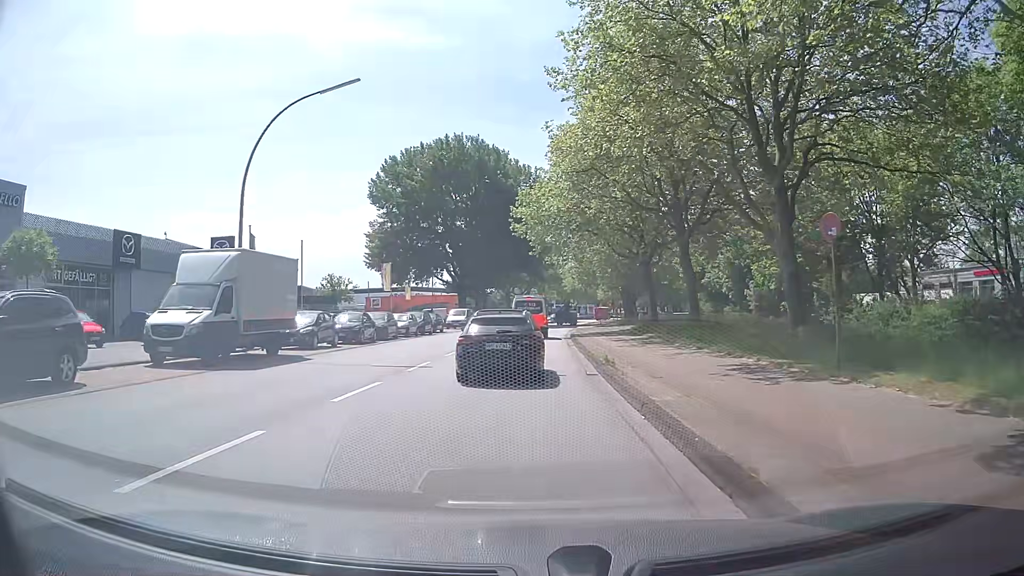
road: secondary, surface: asphalt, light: Day
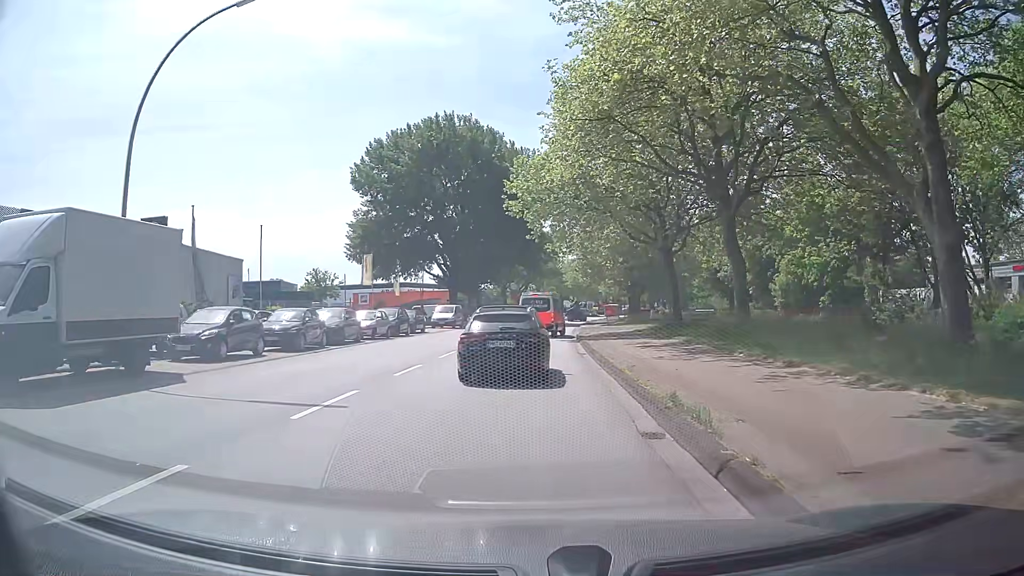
(-0.1, +8.0) m; -1°
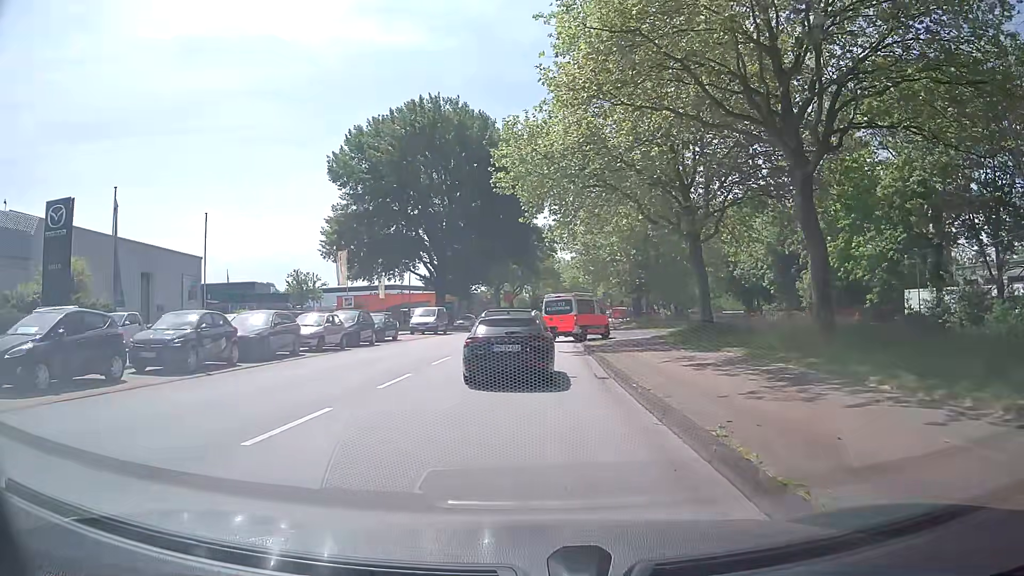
(+0.1, +7.7) m; +1°
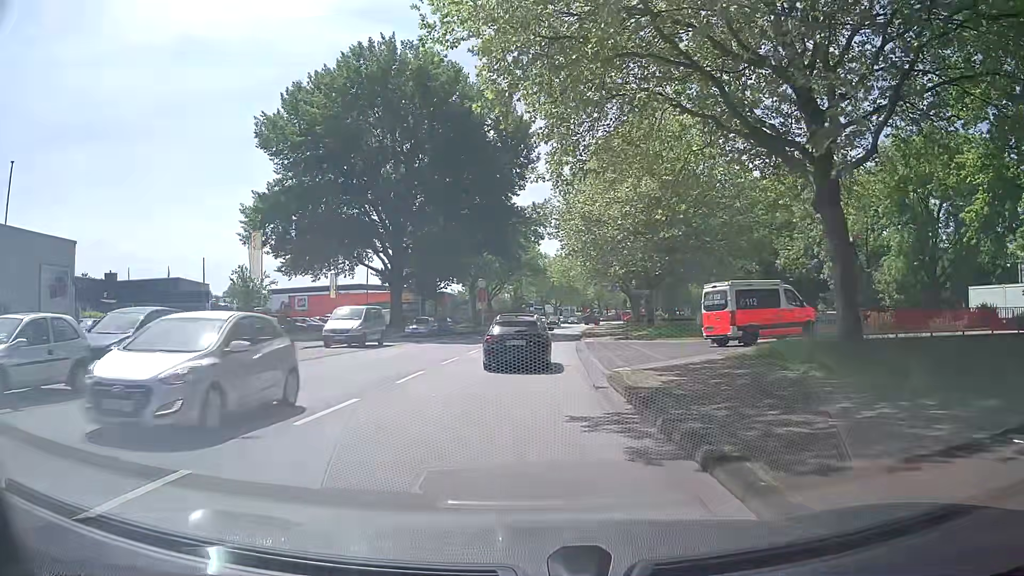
(+0.2, +16.4) m; +1°
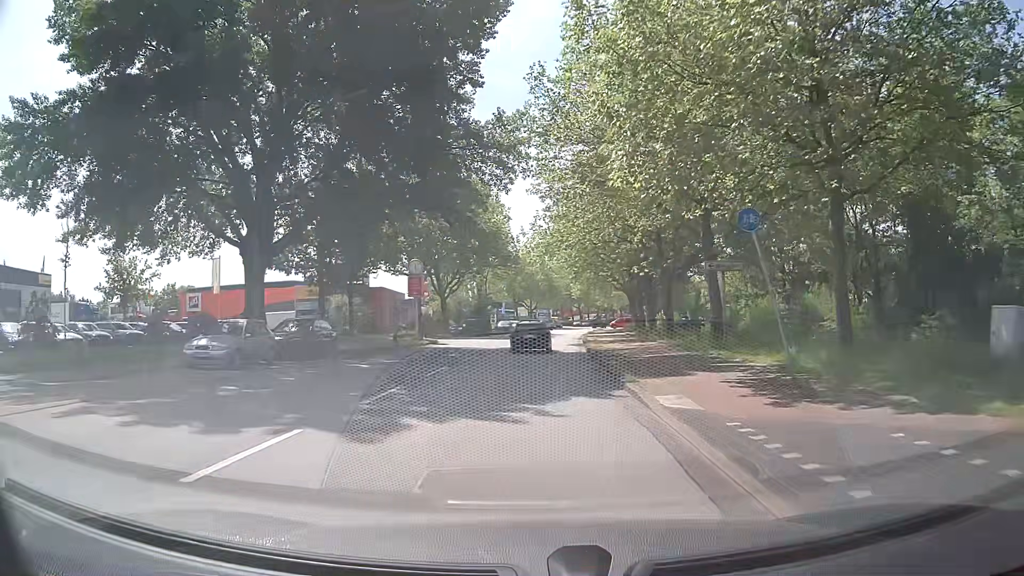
(+0.6, +27.7) m; +2°
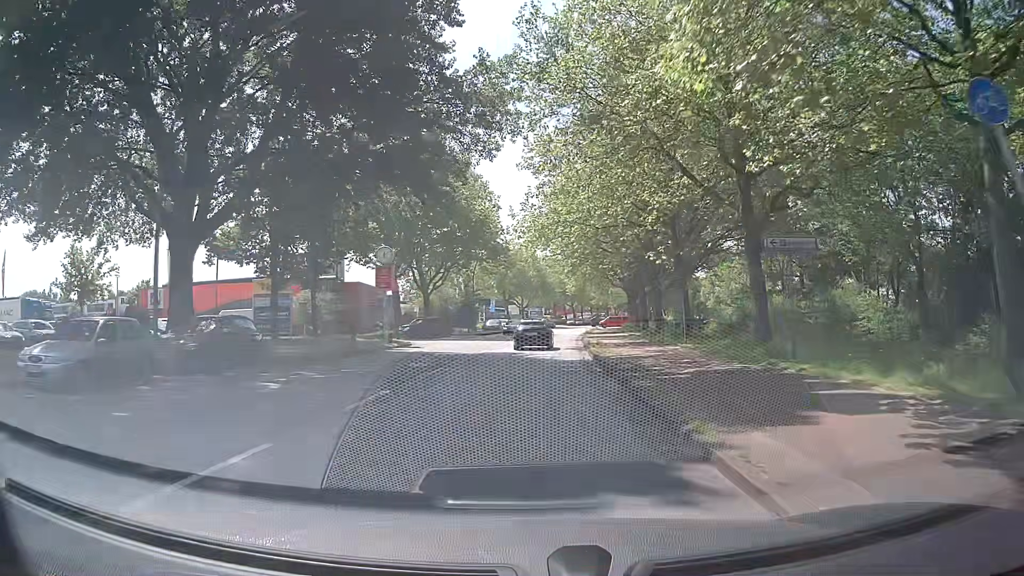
(0.0, +7.1) m; +1°
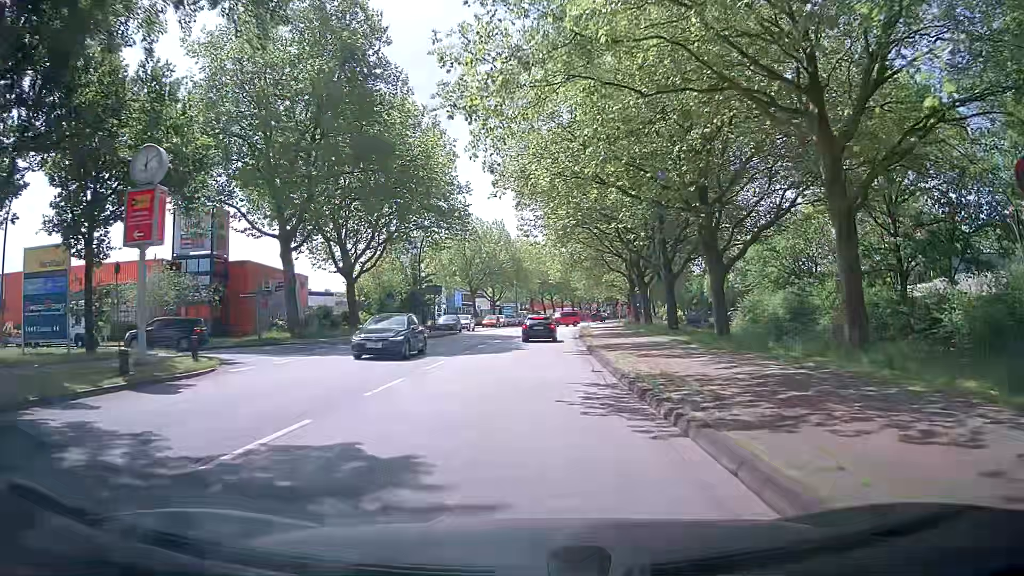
(+0.3, +22.6) m; +1°
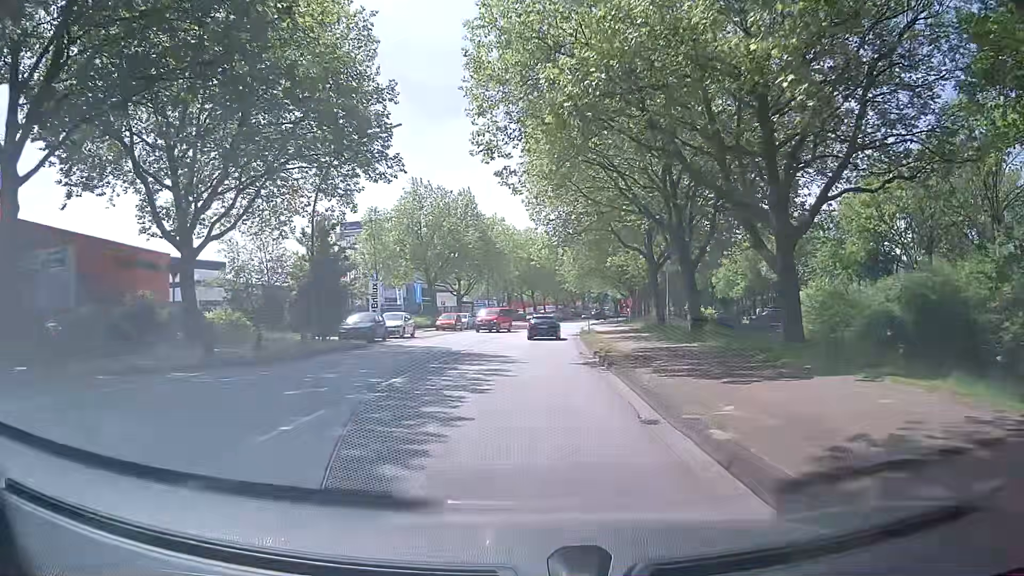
(+0.4, +23.2) m; +2°
(0, +10) (0, +20) (+1, +30) (+1, +40) (+2, +50) (+2, +60) (+3, +70) (+4, +80) (+6, +90) (+7, +100) m
